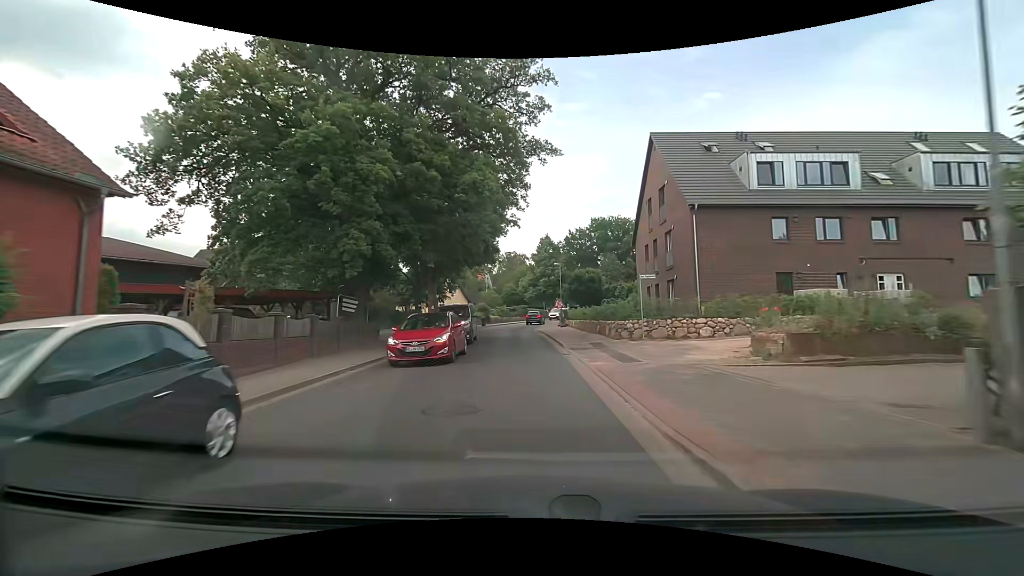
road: tertiary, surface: asphalt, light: Day
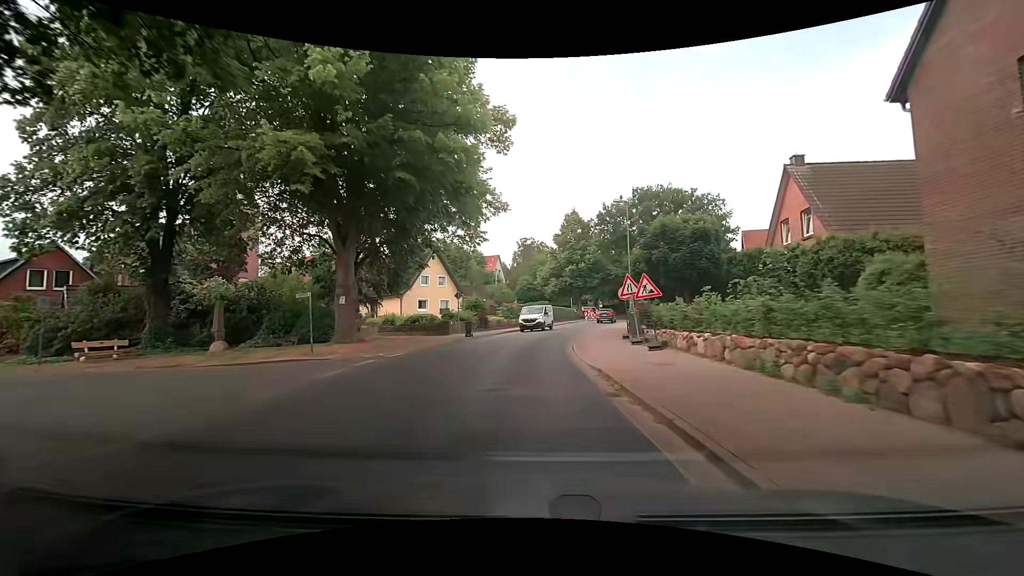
(-0.5, +26.2) m; -2°
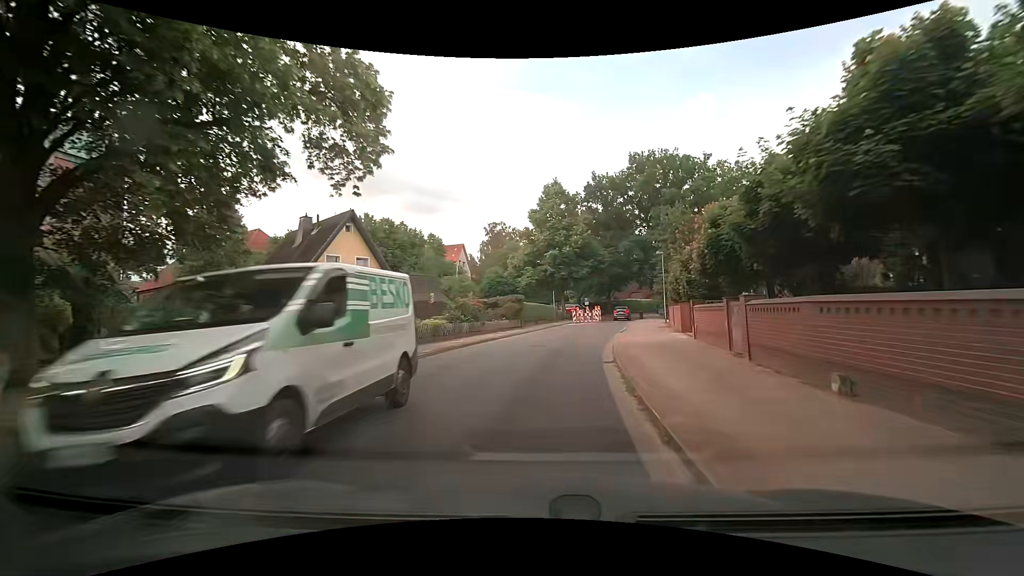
(0.0, +18.8) m; +3°
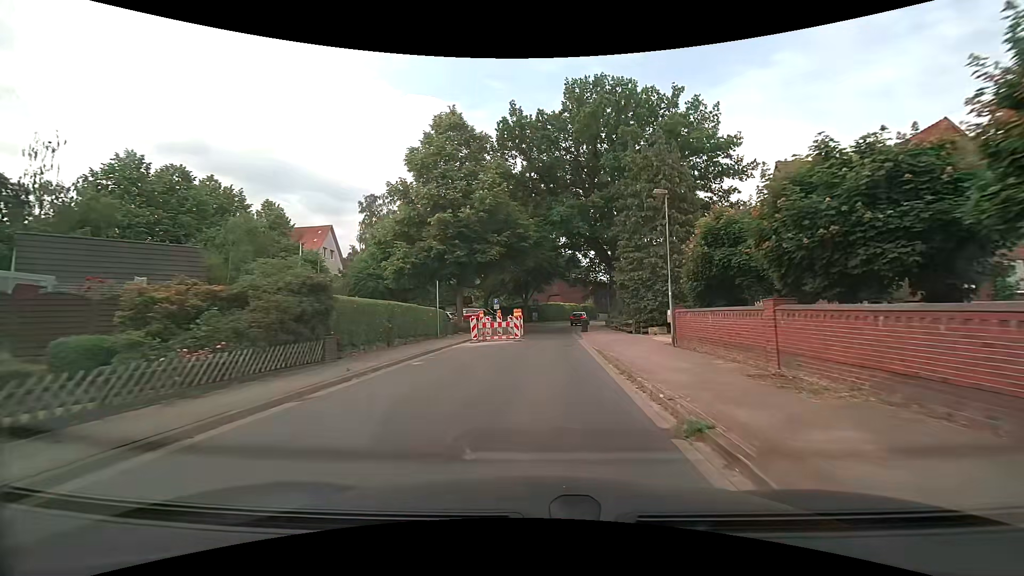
(+1.7, +24.2) m; +9°
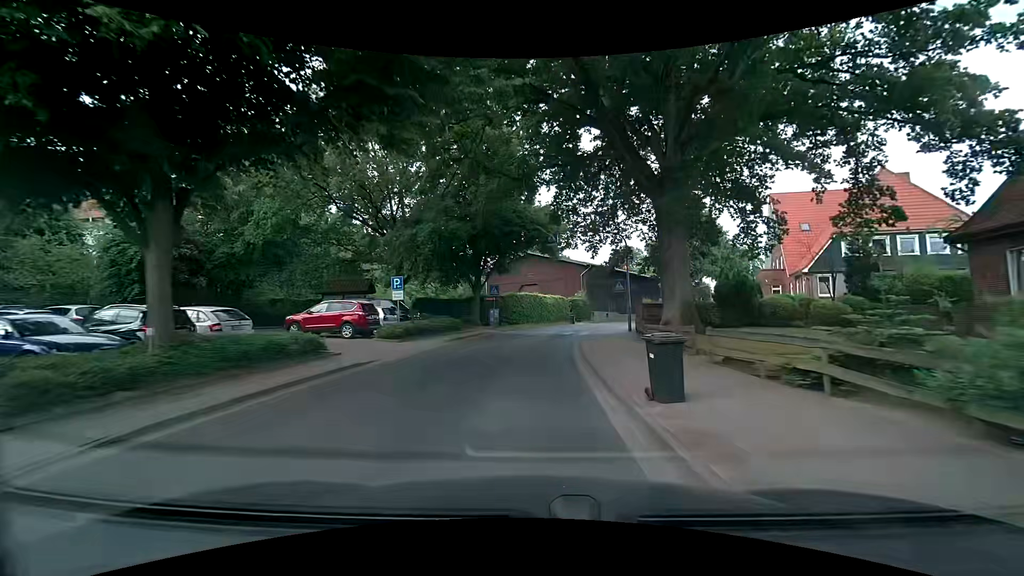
(+1.4, +28.5) m; +3°
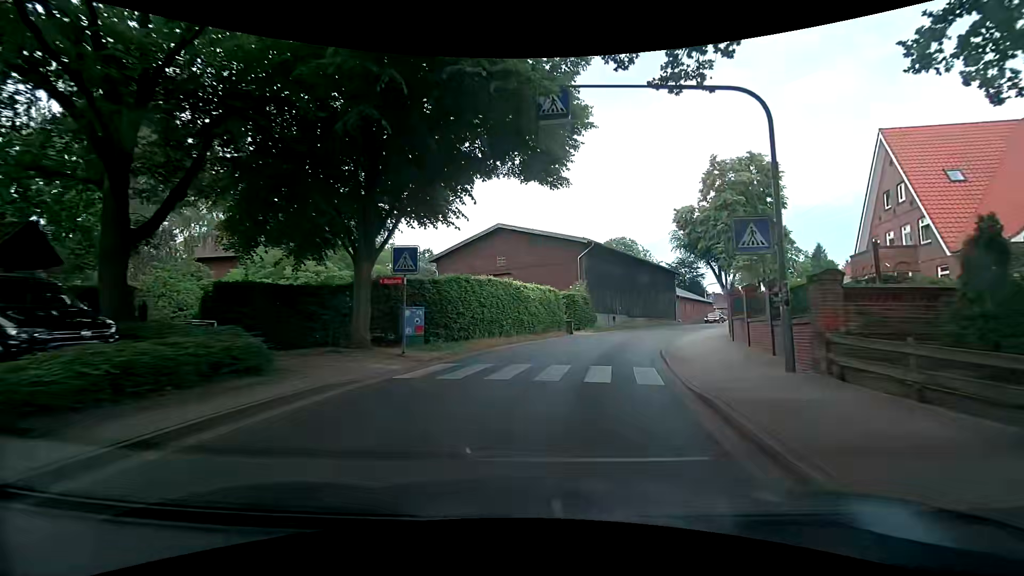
(-0.1, +21.2) m; +3°
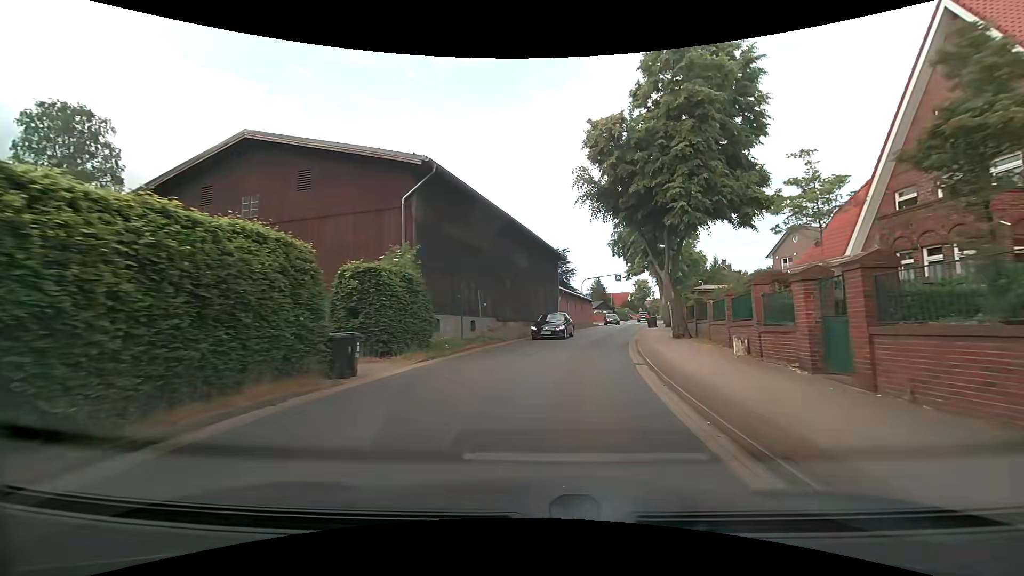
(+2.6, +20.4) m; +16°
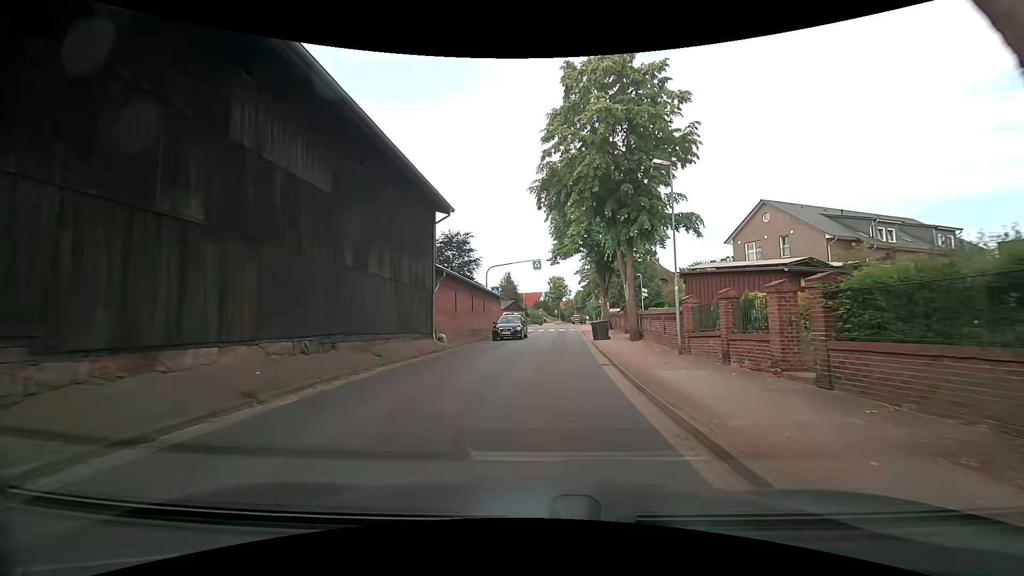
(+2.2, +21.1) m; +10°
(0, +10) (+1, +20) (+2, +30) (+2, +40) (+3, +50) (+4, +60) (+5, +70) (+6, +80) (+7, +90) (+9, +100) m
